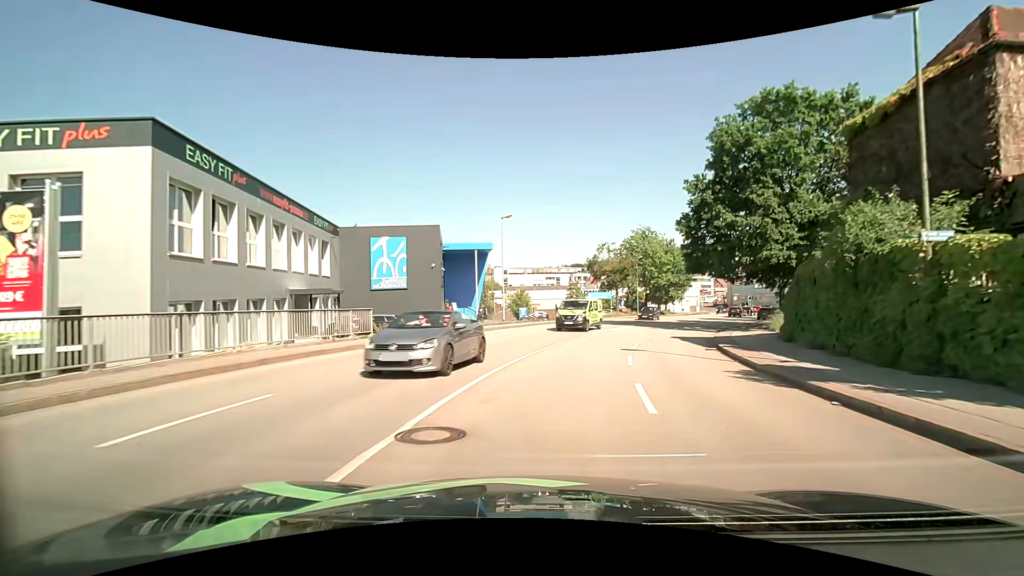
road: tertiary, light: Day
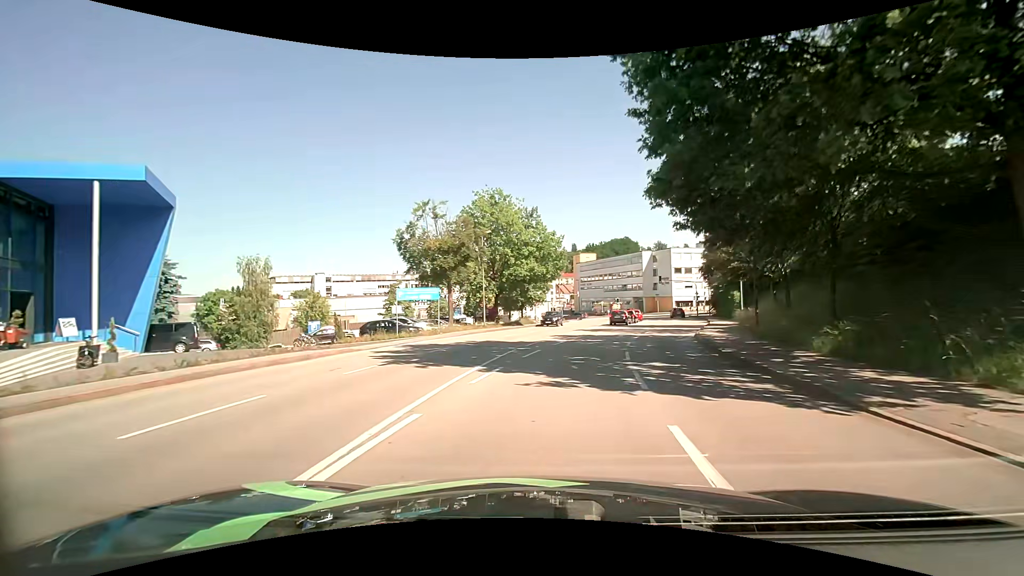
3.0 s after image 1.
(+4.6, +27.5) m; +18°
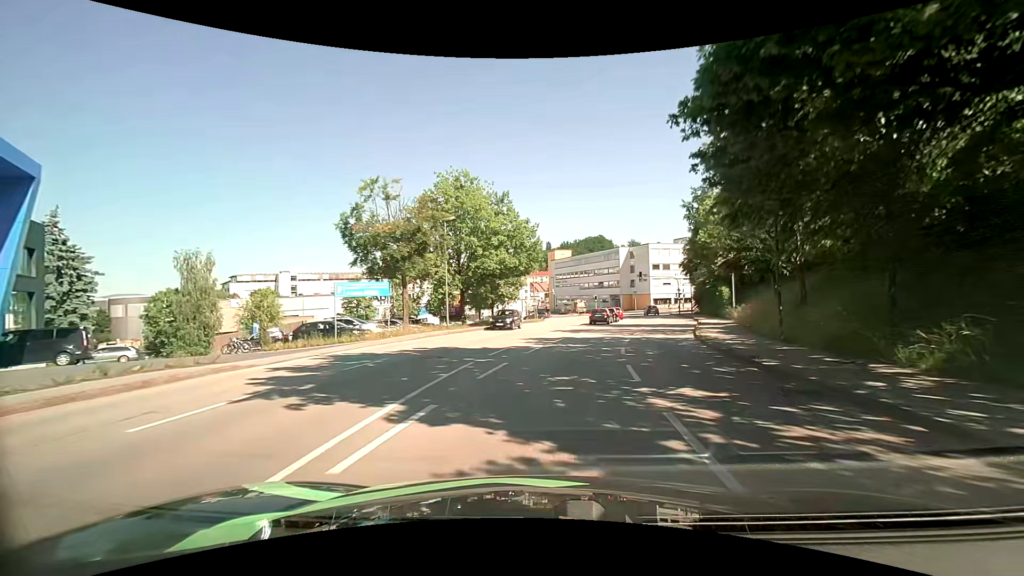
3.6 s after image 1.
(+0.1, +5.3) m; +3°
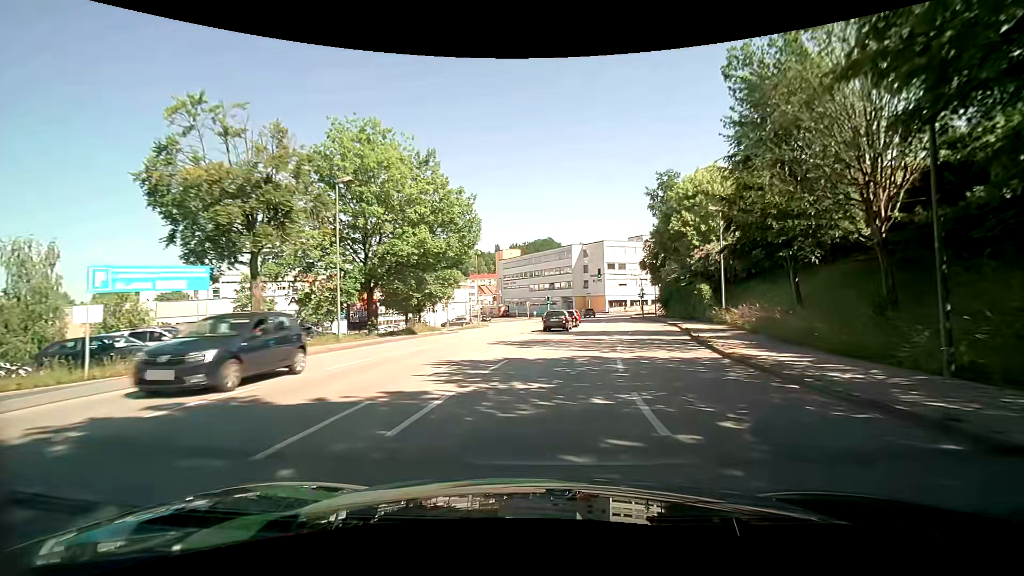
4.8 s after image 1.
(+0.5, +10.7) m; +5°
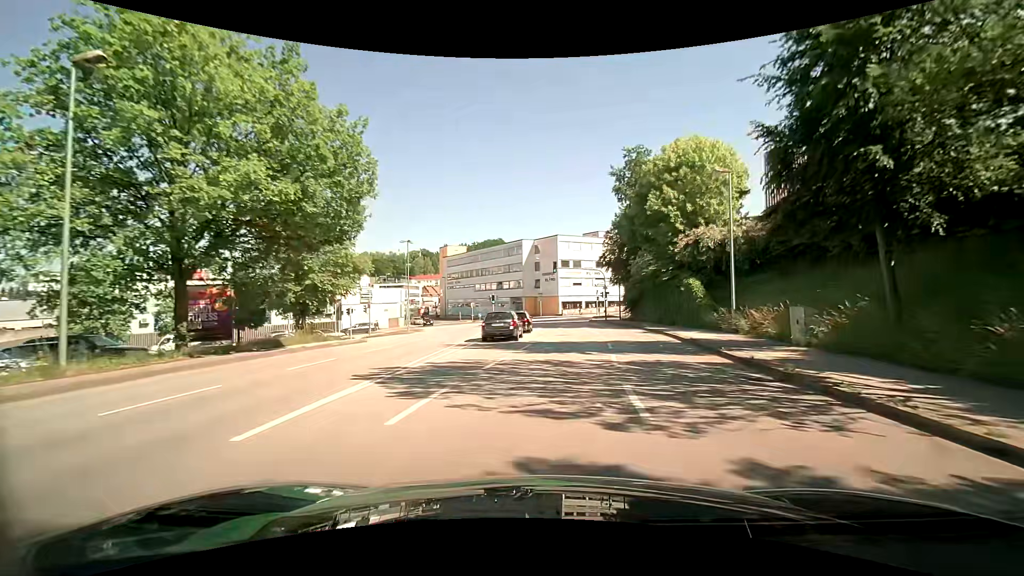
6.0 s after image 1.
(+0.6, +11.1) m; +6°
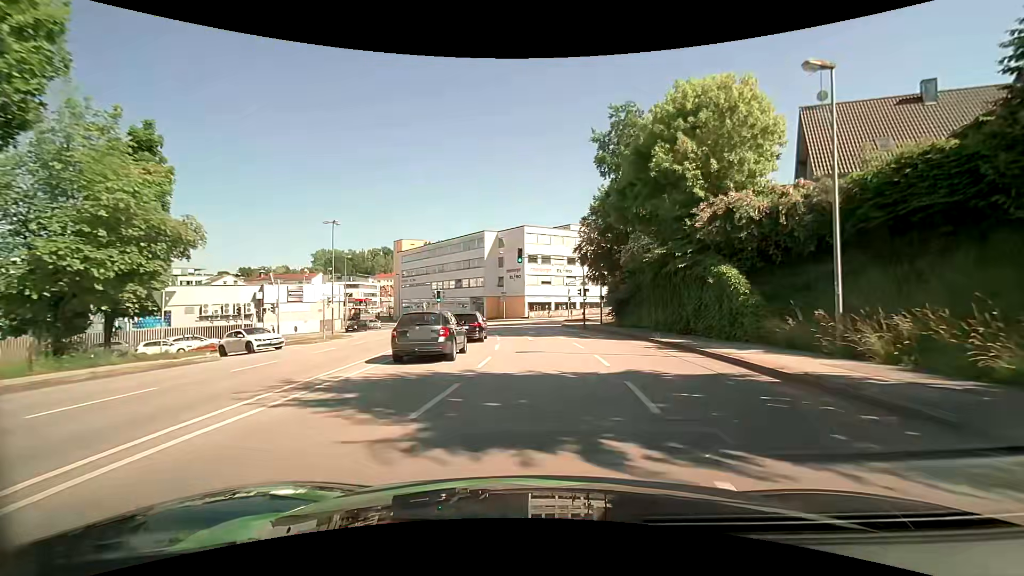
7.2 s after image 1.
(+0.6, +11.6) m; +5°
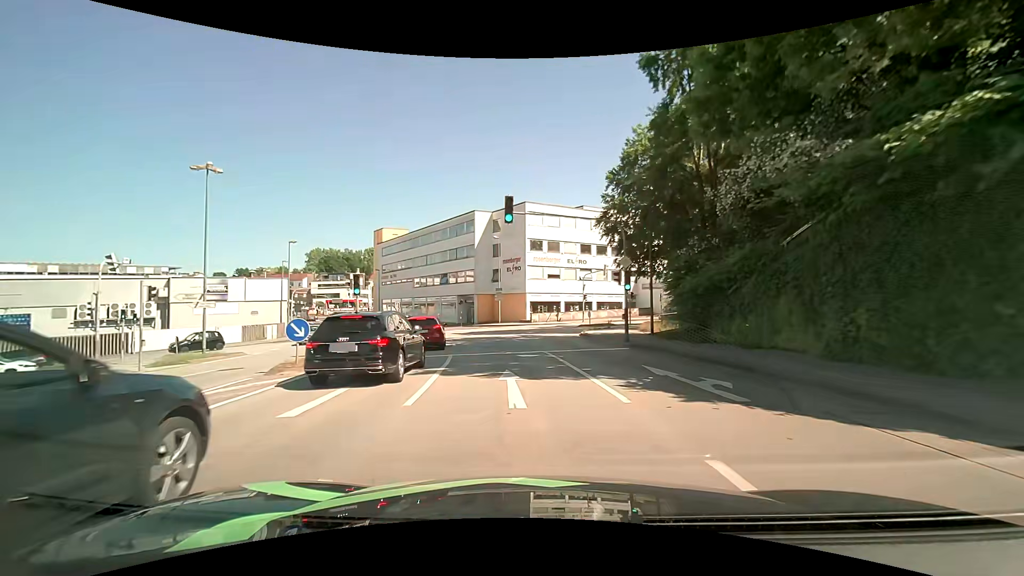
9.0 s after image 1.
(0.0, +17.4) m; -1°
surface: asphalt
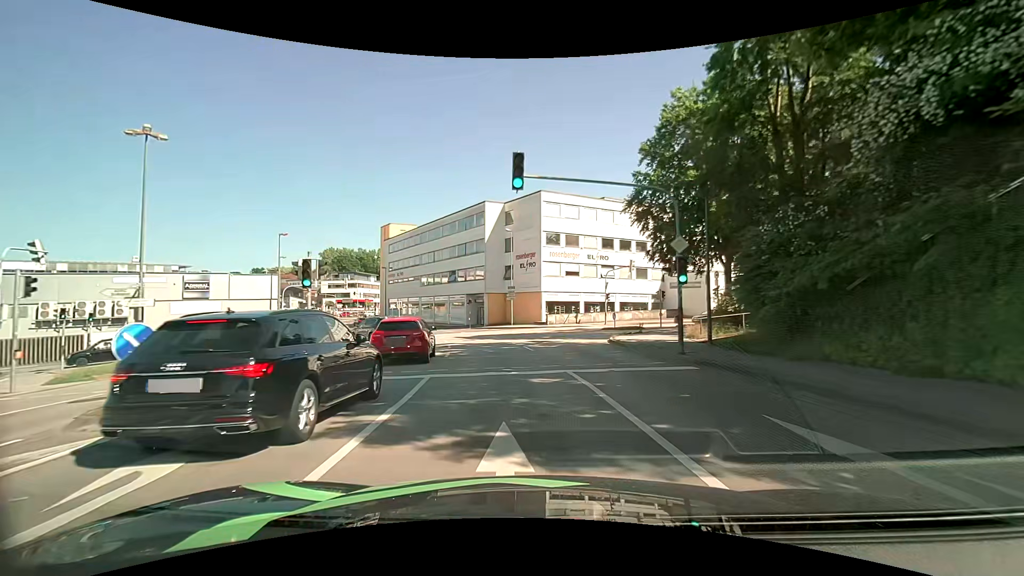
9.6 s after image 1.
(-0.1, +5.8) m; -2°
(0, +10) (-1, +20) (-3, +30) (-6, +39) (-9, +49) (-14, +58) (-19, +66) (-25, +74) (-30, +83) (-36, +91) m
